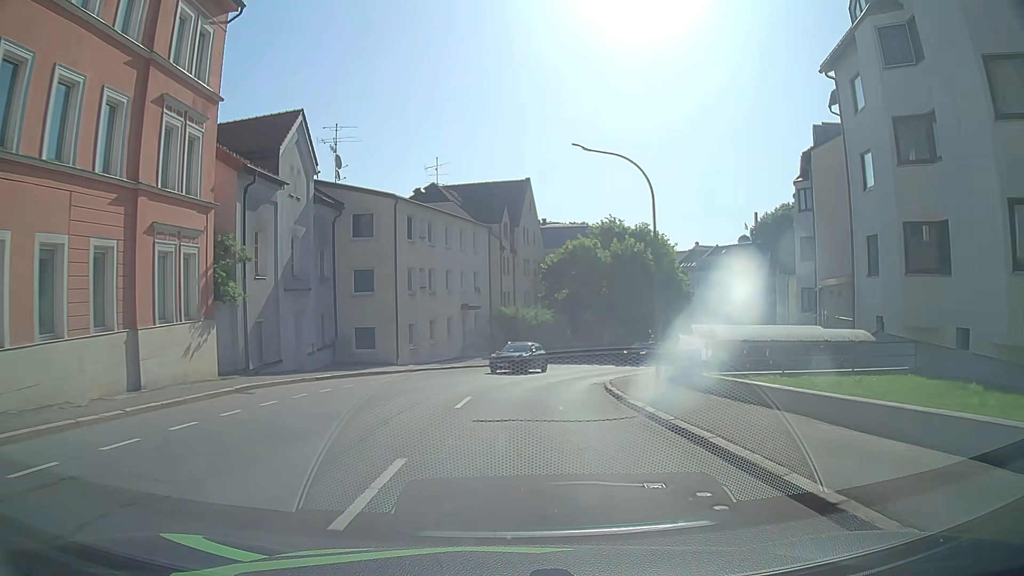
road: tertiary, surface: asphalt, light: Day
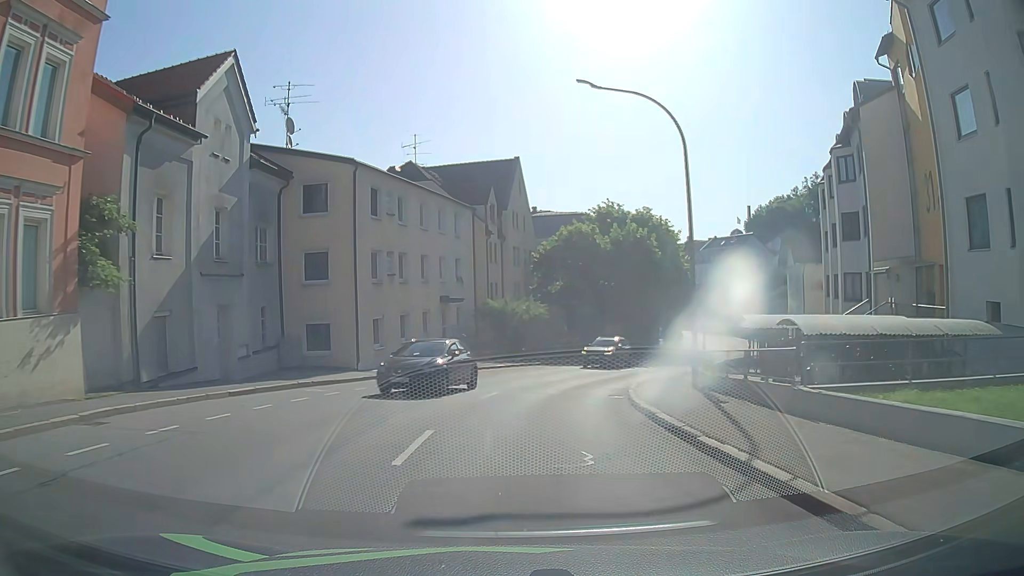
(0.0, +6.4) m; +1°
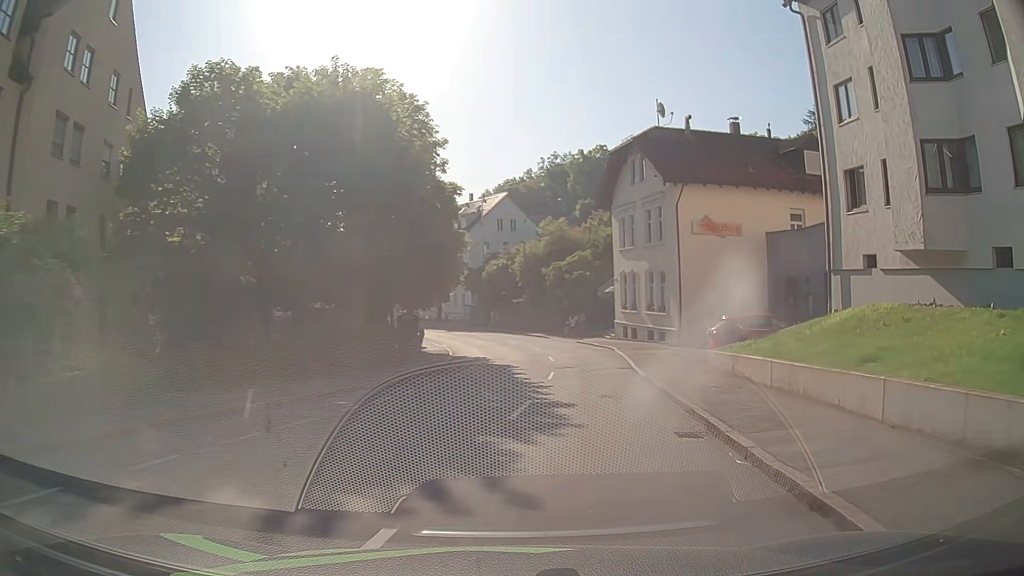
(+5.0, +31.4) m; +24°
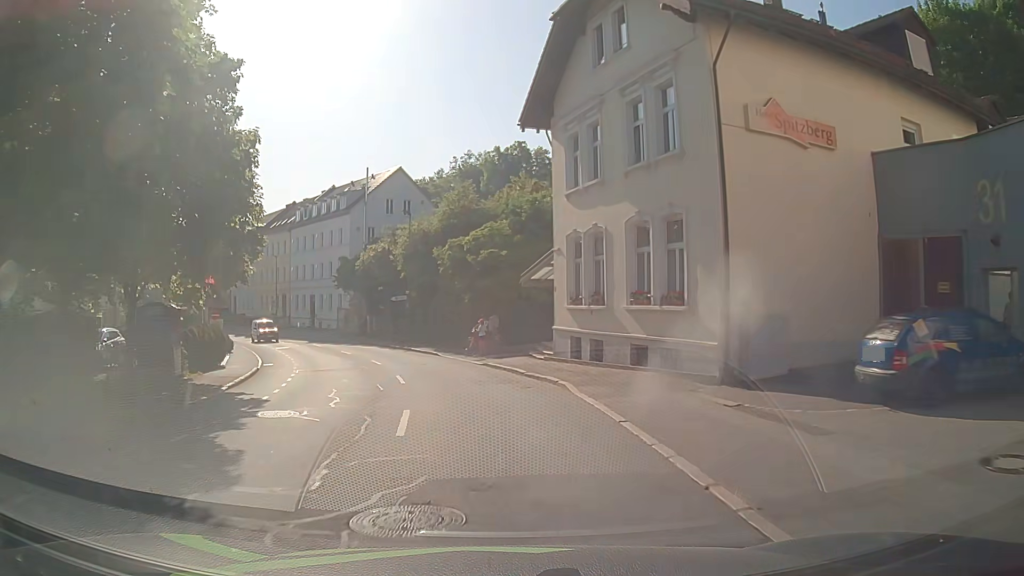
(+1.8, +19.5) m; +7°
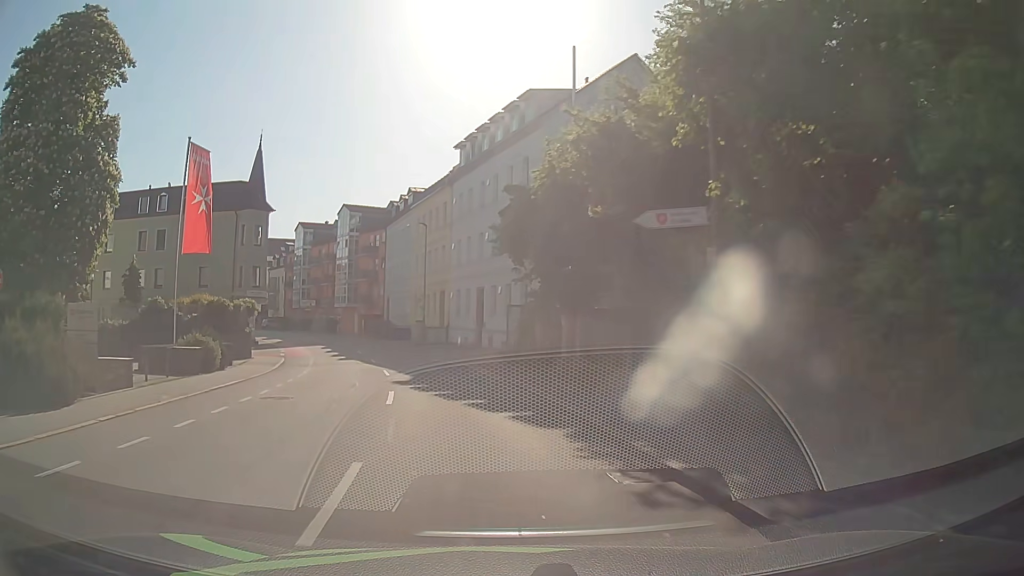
(-5.0, +31.5) m; -19°
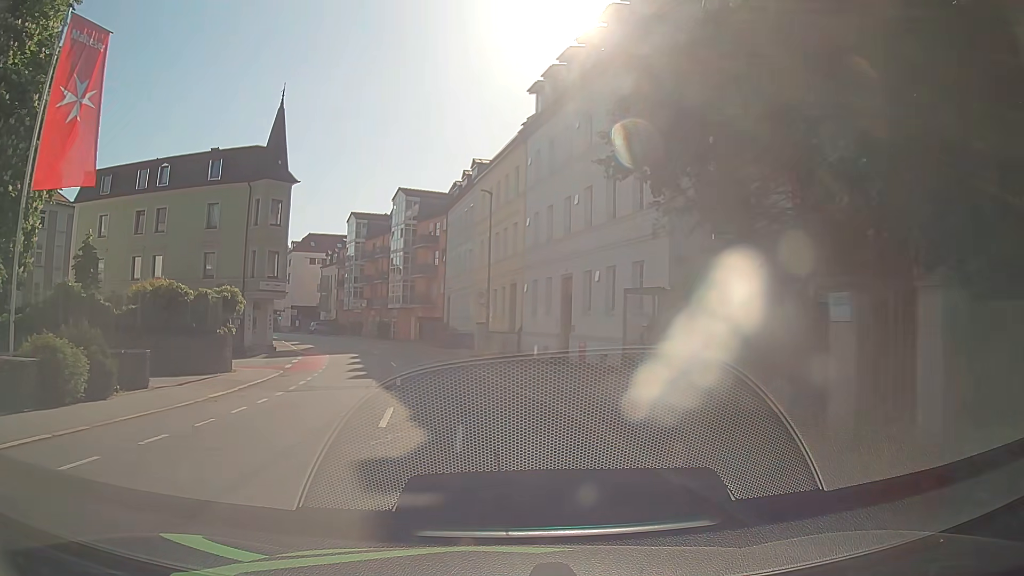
(-0.7, +12.0) m; -7°
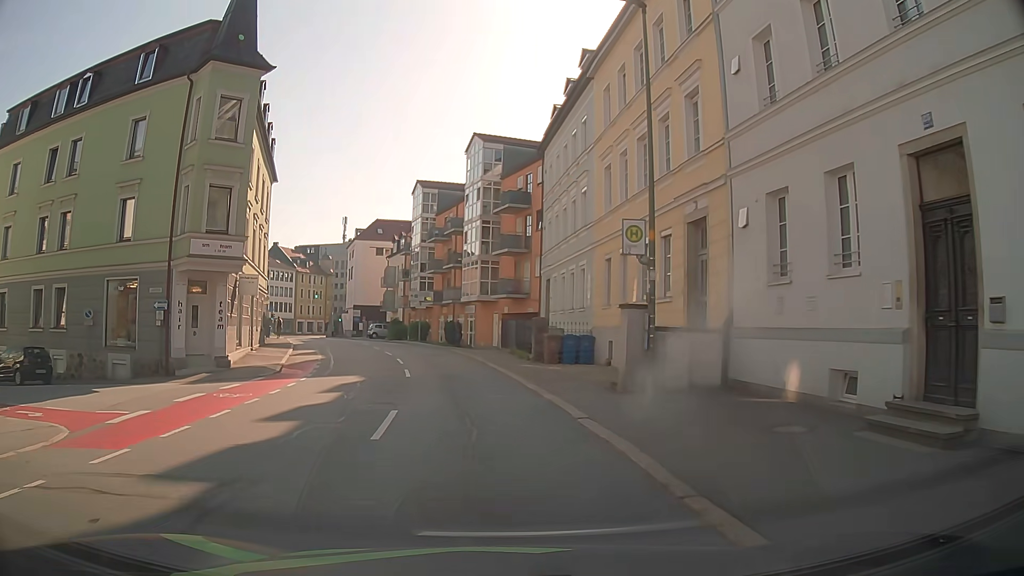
(-1.4, +19.6) m; -9°
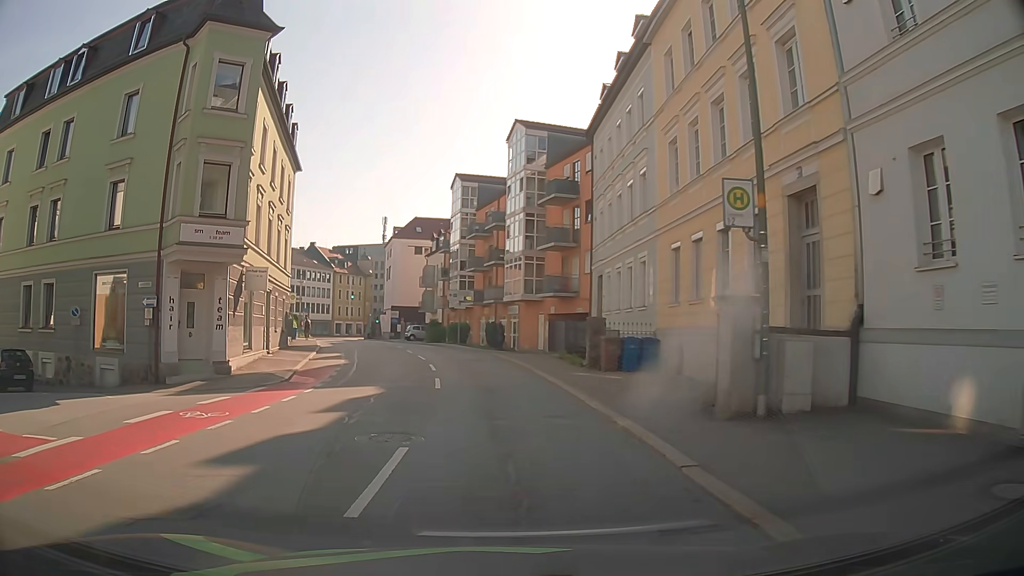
(-0.1, +3.5) m; -1°
